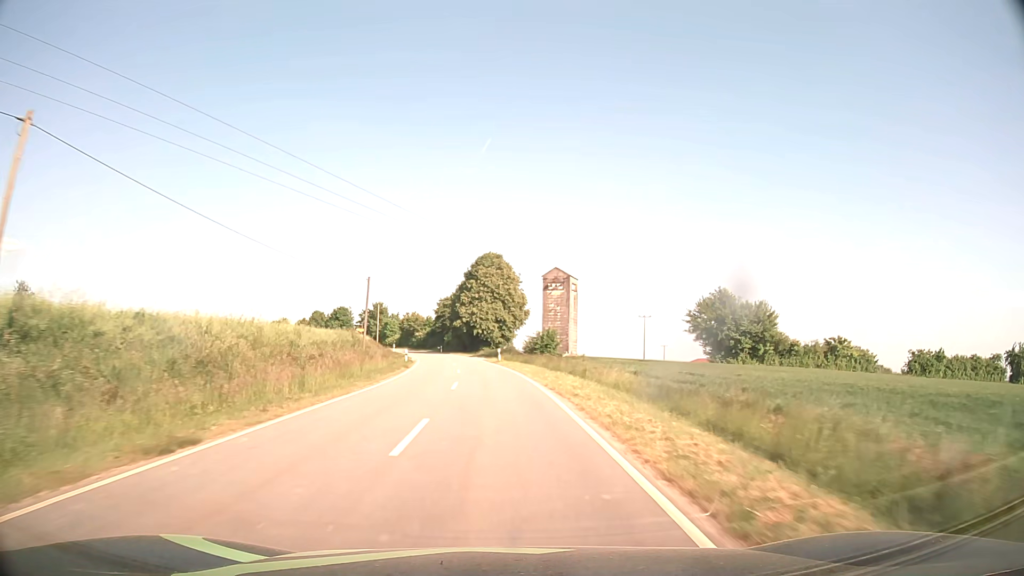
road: tertiary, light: Day
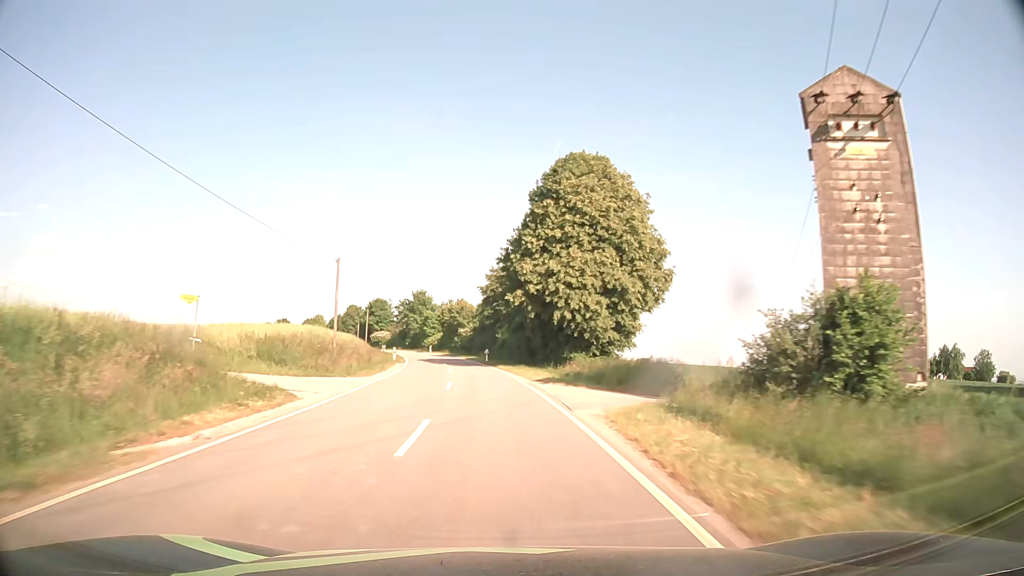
(-2.4, +49.0) m; -6°
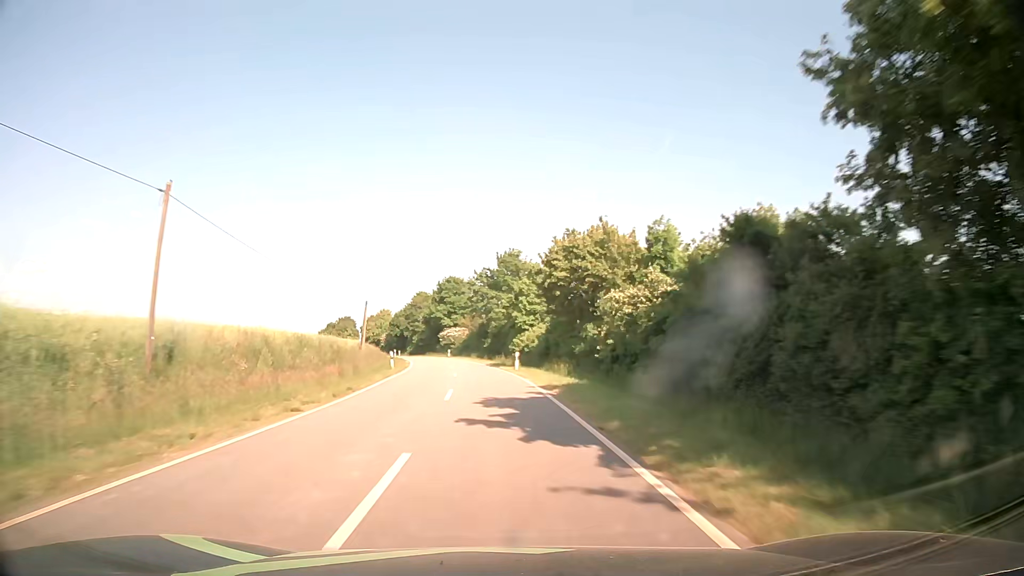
(-5.6, +64.8) m; -10°
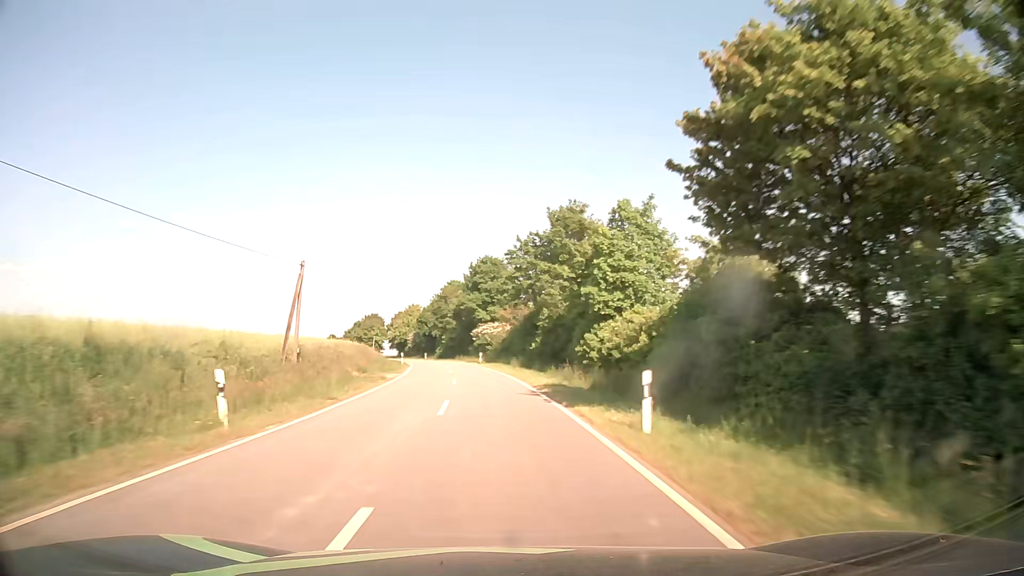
(-0.7, +27.3) m; -3°
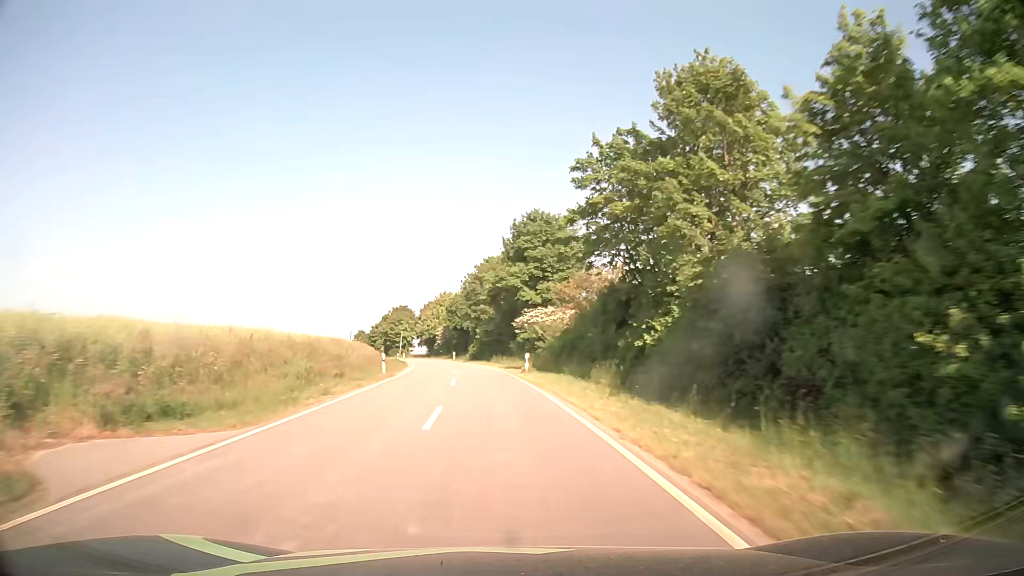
(-1.1, +27.6) m; -4°
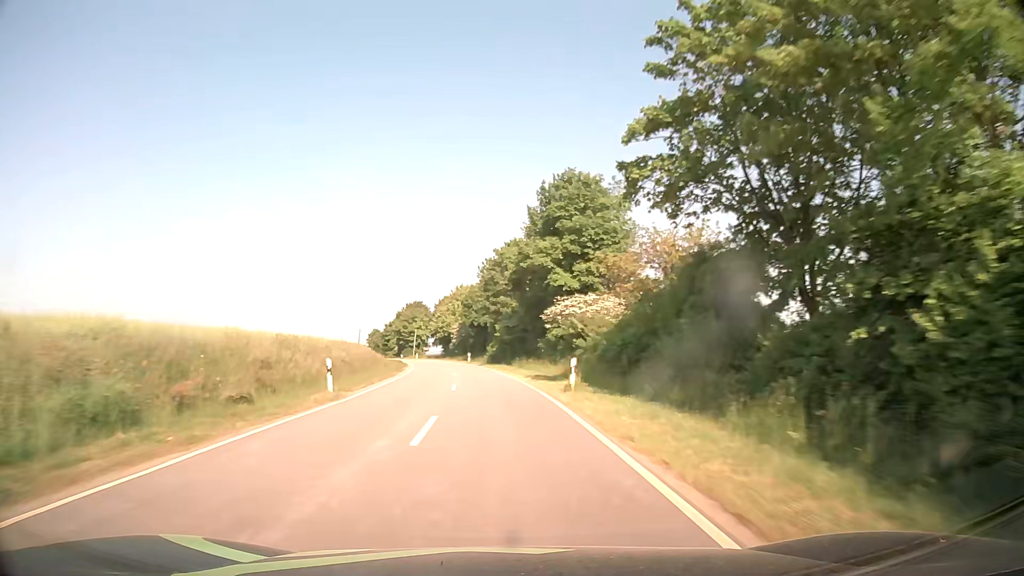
(-0.3, +13.9) m; -2°
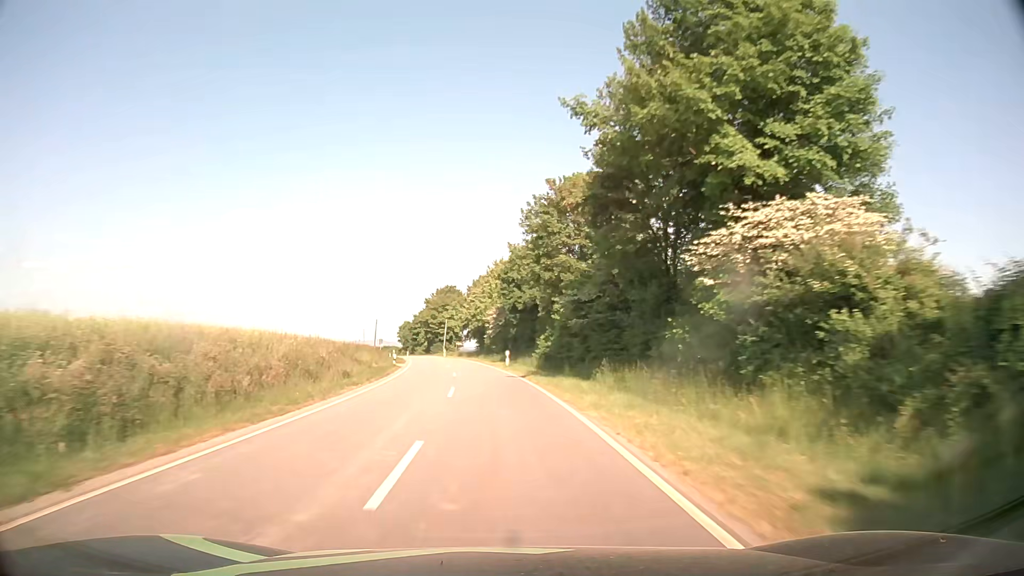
(-1.1, +28.0) m; -4°
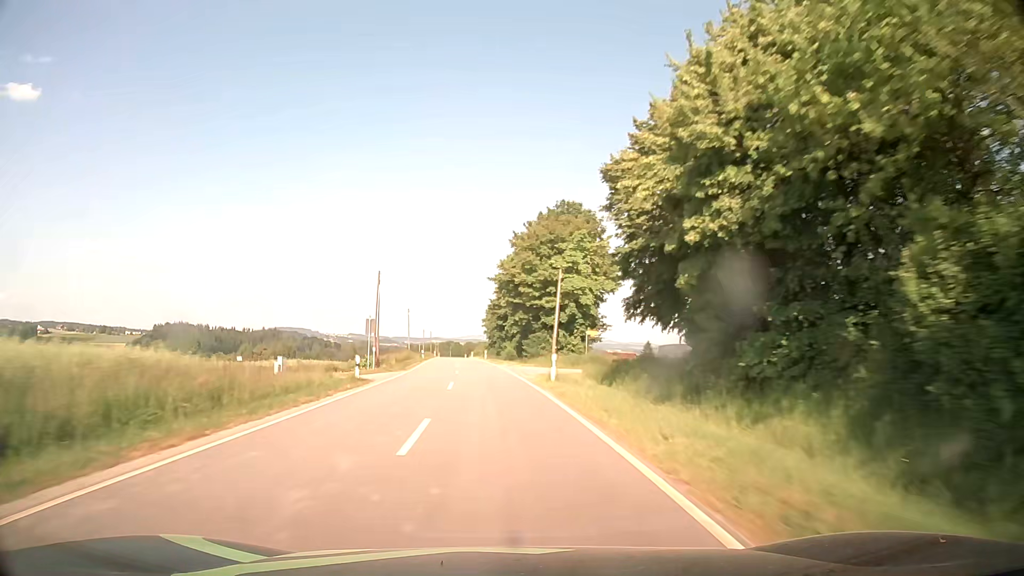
(-6.4, +70.3) m; -10°
(0, +10) (0, +20) (-1, +30) (-2, +40) (-2, +50) (-3, +60) (-4, +70) (-5, +80) (-6, +90) (-7, +100) m
